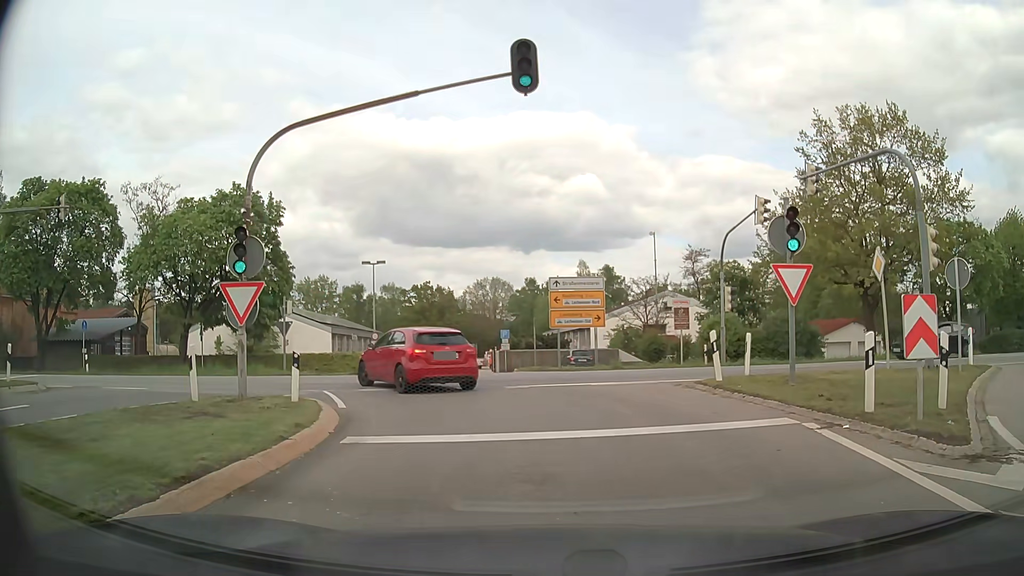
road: motorway_link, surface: asphalt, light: Day
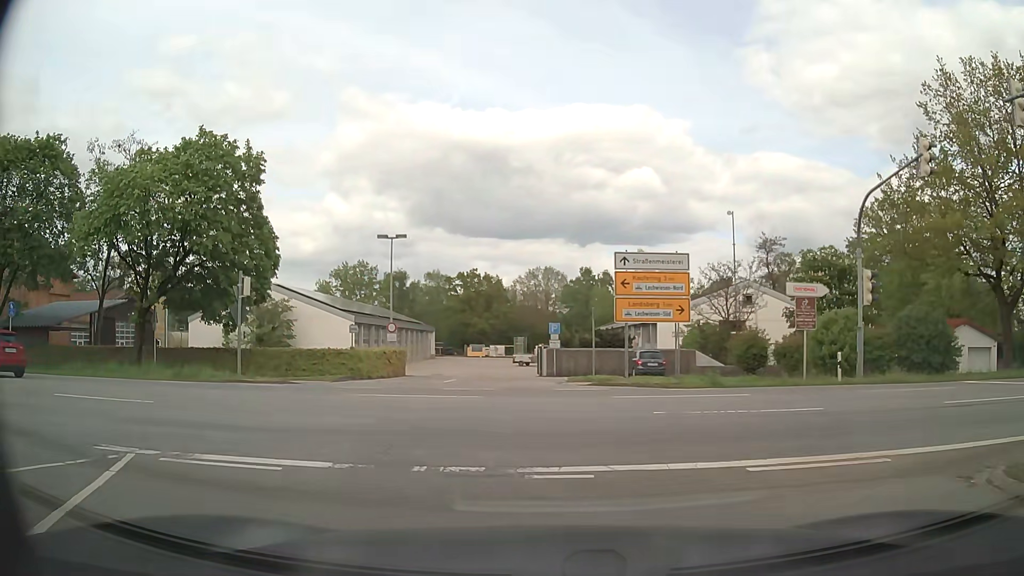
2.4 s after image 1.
(-0.3, +9.9) m; -5°
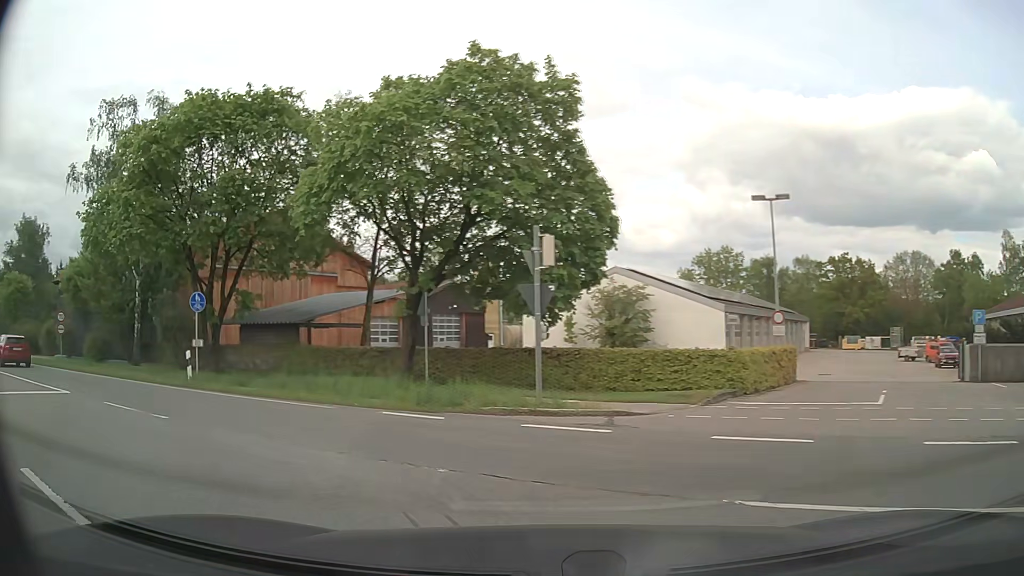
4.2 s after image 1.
(-2.1, +9.5) m; -29°
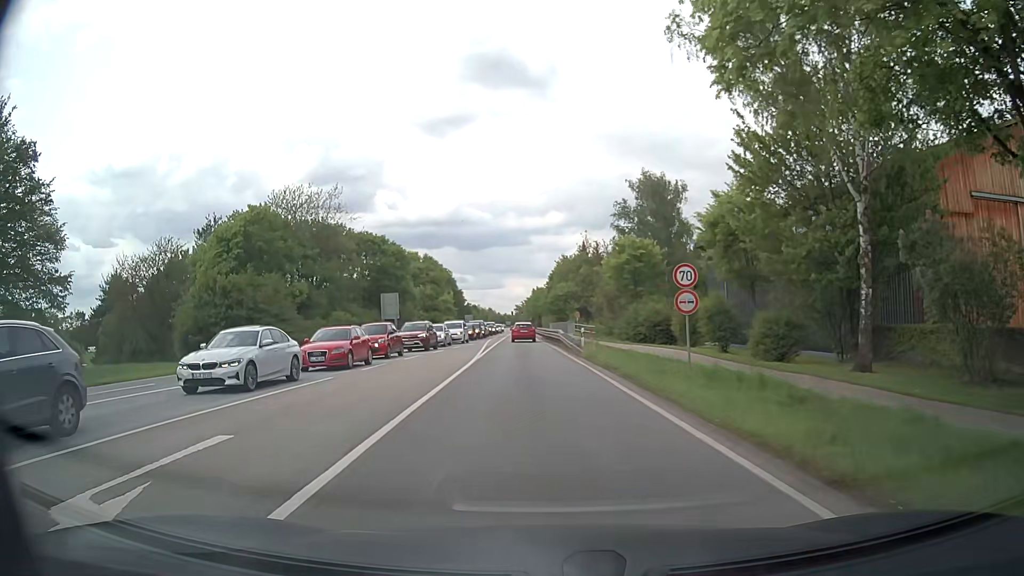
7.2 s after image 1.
(-11.8, +16.2) m; -59°
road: secondary
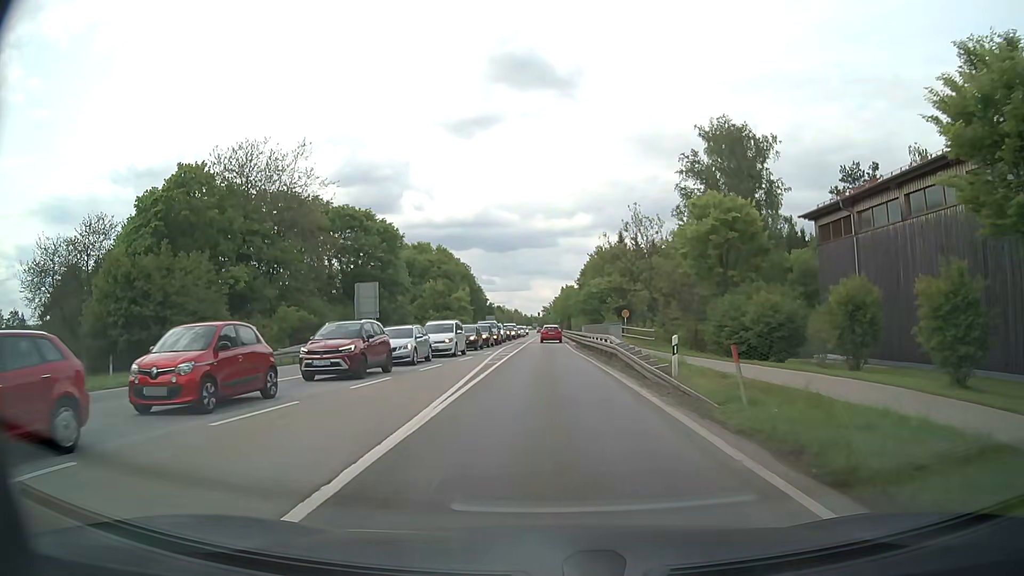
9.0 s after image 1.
(-0.6, +18.4) m; -2°
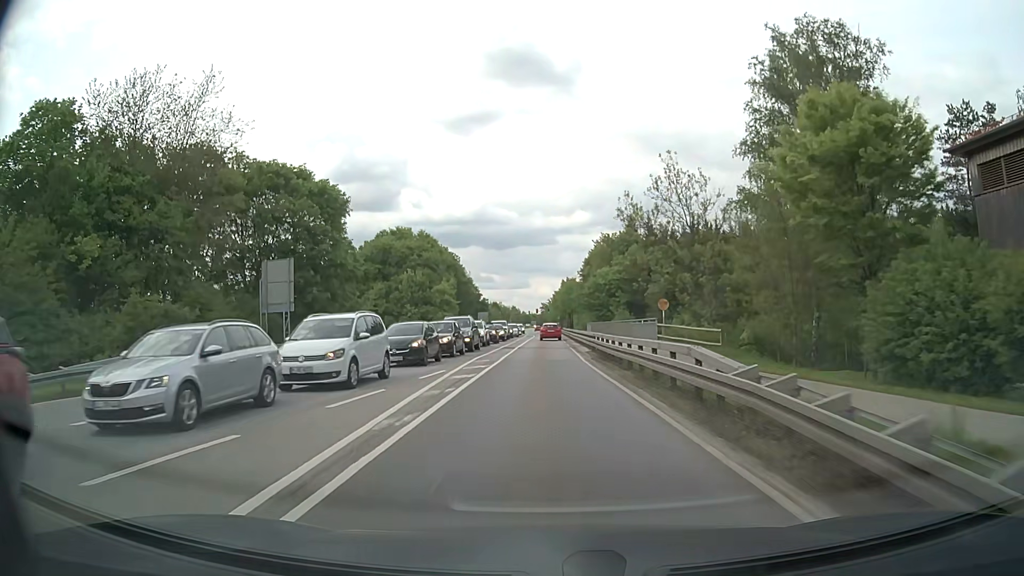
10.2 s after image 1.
(0.0, +16.2) m; 0°
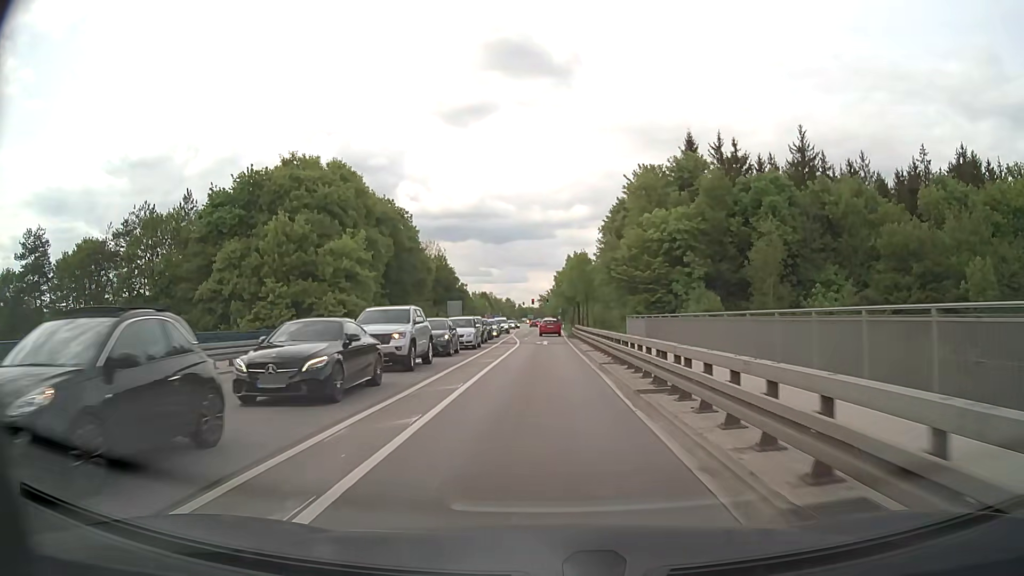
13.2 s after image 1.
(-0.1, +43.7) m; 0°
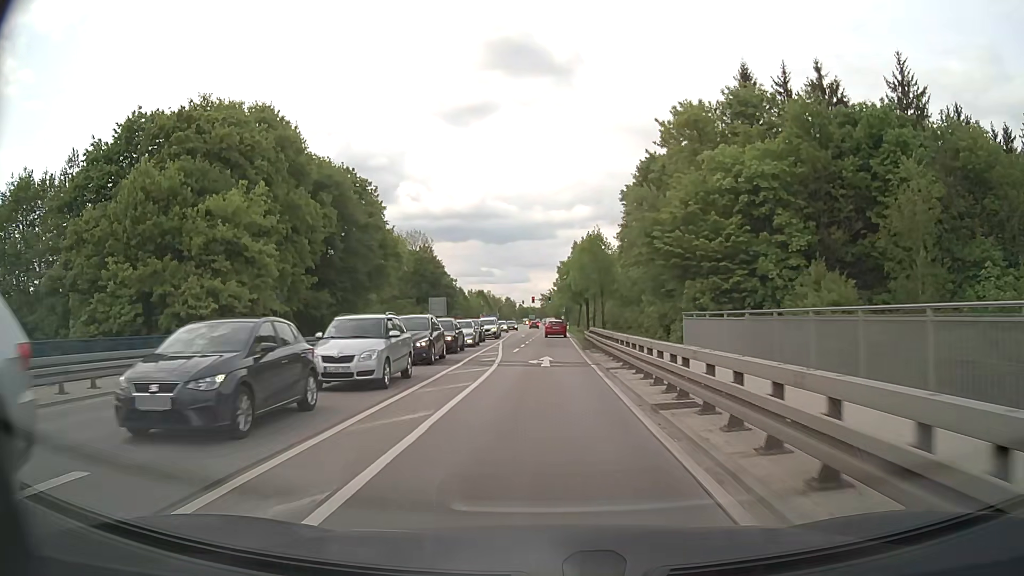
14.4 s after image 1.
(0.0, +17.6) m; 0°
